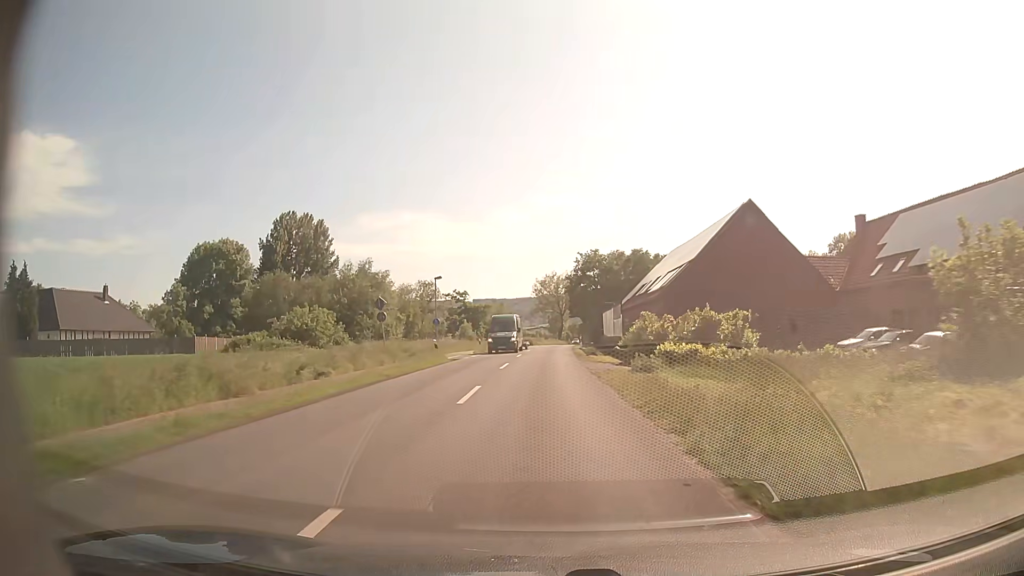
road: secondary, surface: asphalt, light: Day
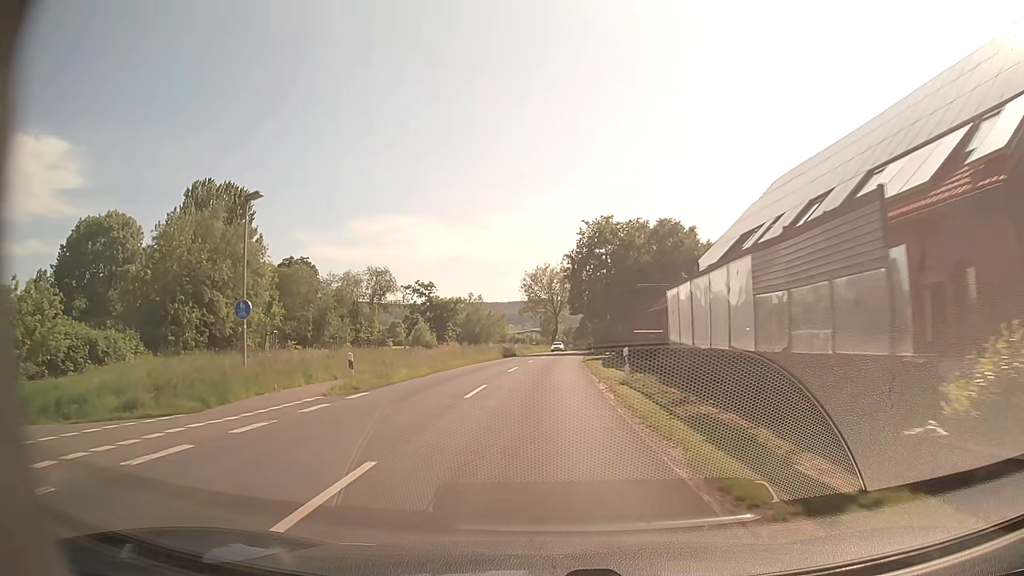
(+0.1, +33.6) m; +1°
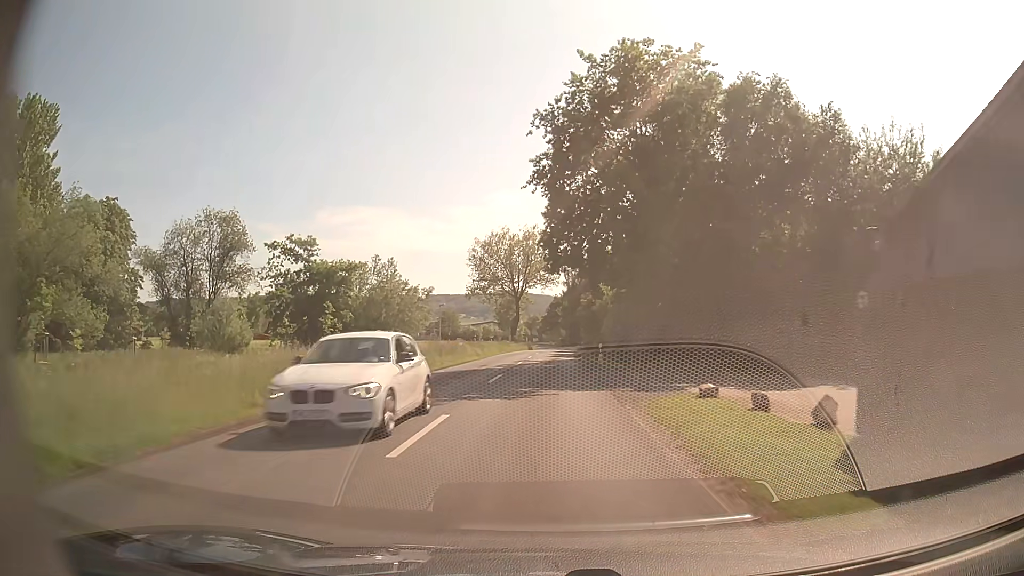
(+0.7, +43.5) m; +3°
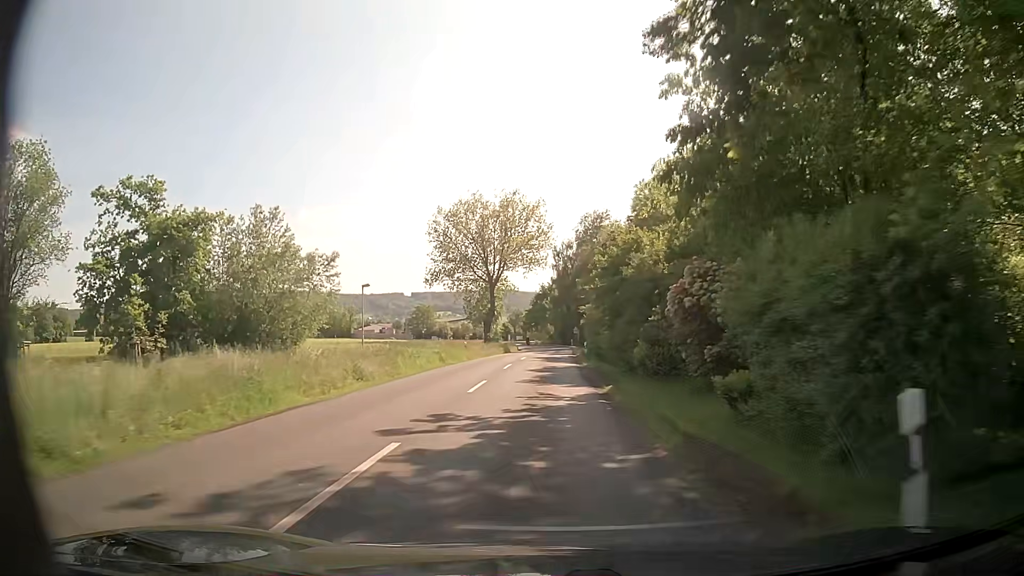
(+0.4, +26.9) m; +1°
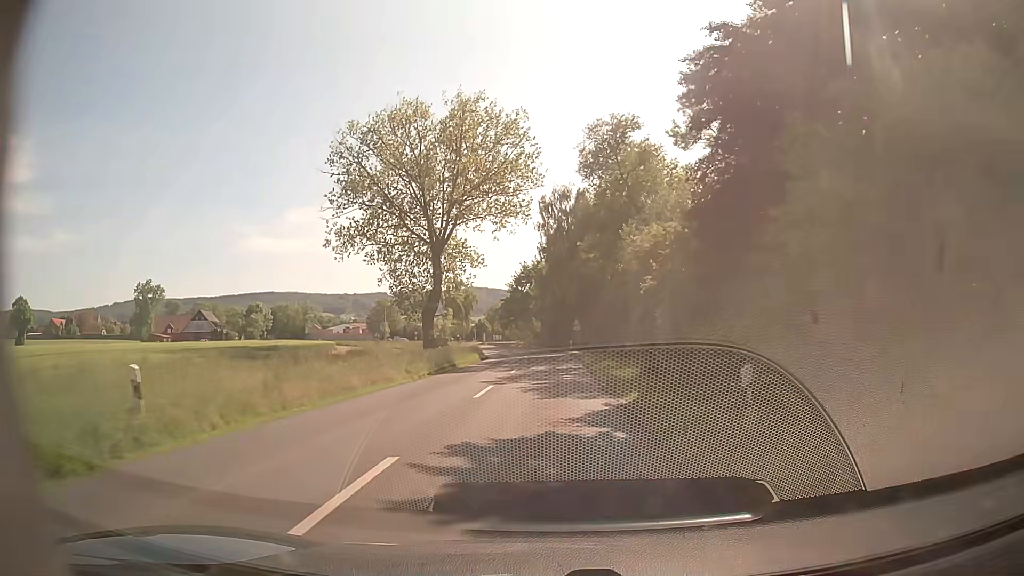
(+0.3, +36.7) m; +2°
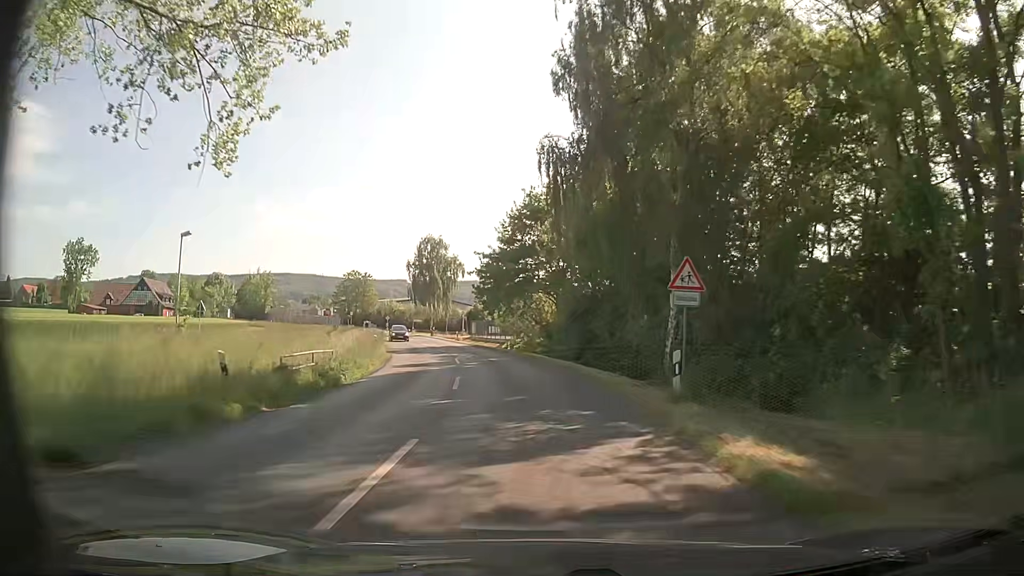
(-0.2, +46.5) m; -2°
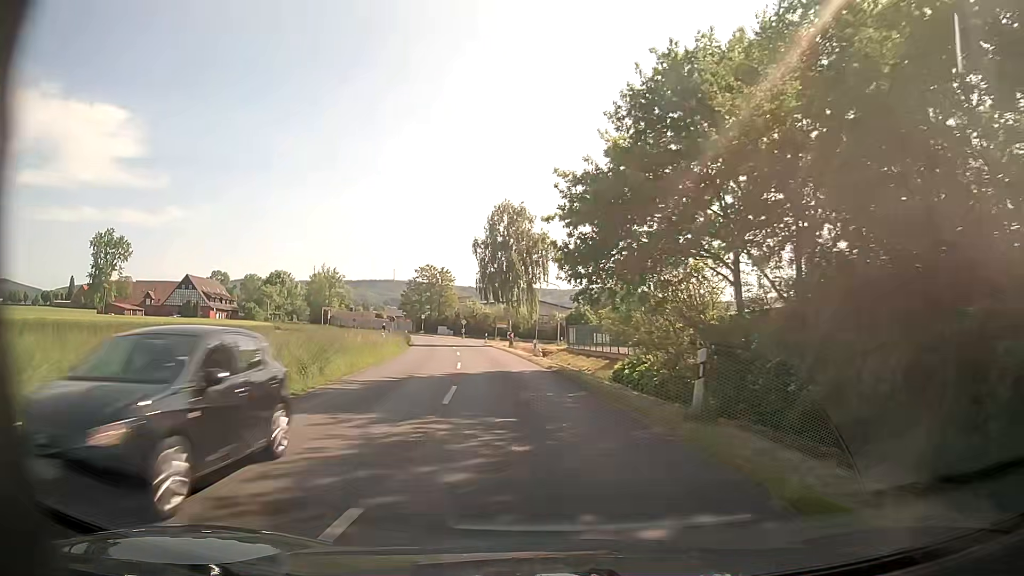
(-1.9, +27.2) m; -10°
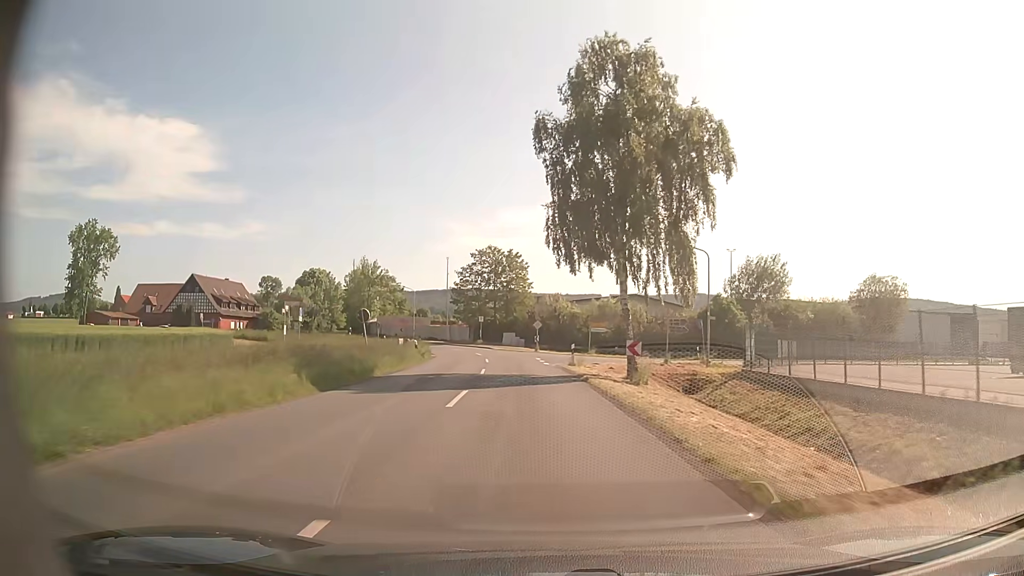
(-2.8, +36.1) m; -7°
(0, +10) (0, +20) (-1, +30) (-2, +40) (-3, +50) (-6, +60) (-9, +69) (-13, +78) (-18, +87) (-24, +95) m
